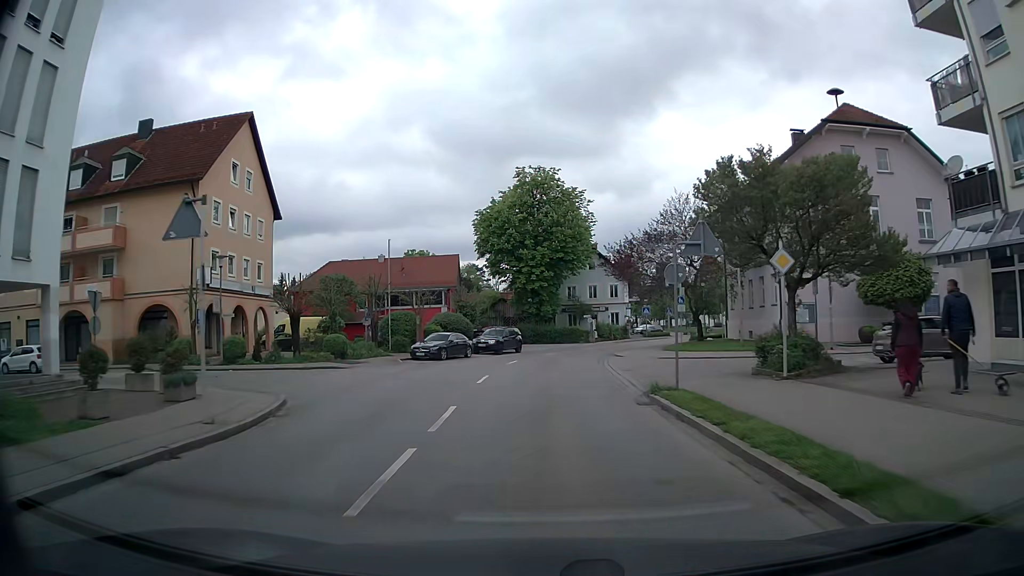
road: tertiary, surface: asphalt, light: Day
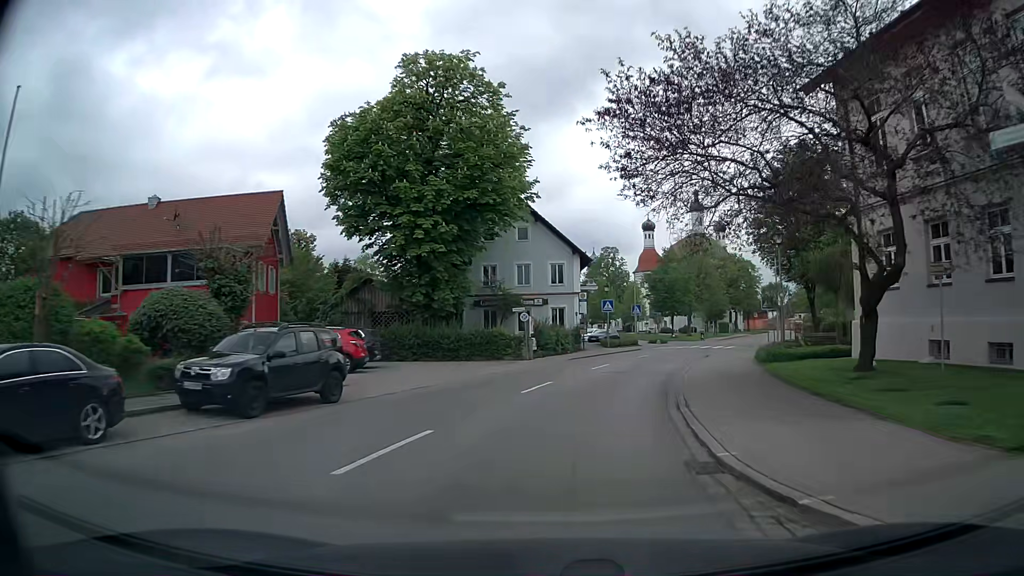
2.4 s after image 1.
(+0.6, +29.0) m; +6°
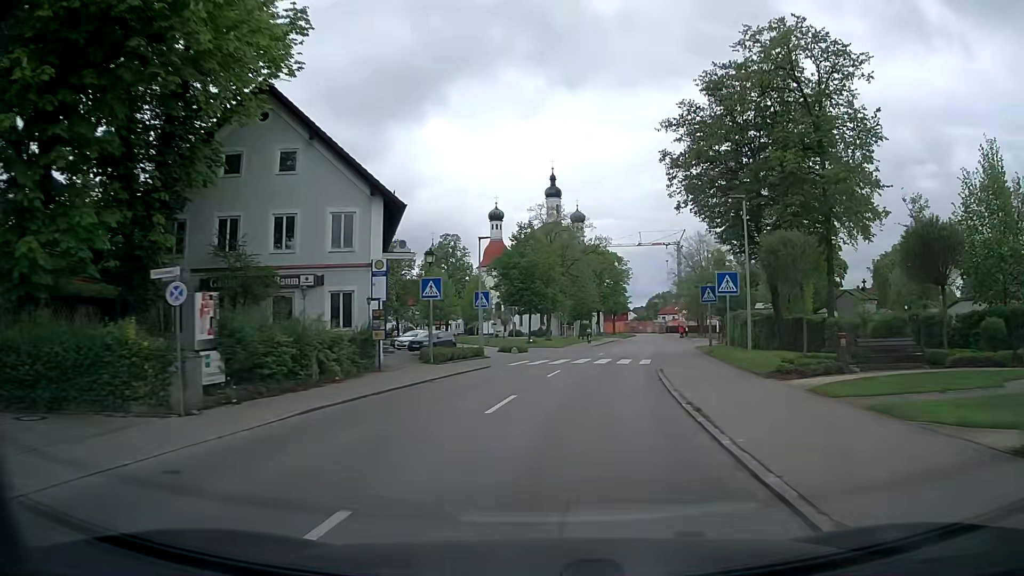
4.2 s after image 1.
(+2.5, +21.6) m; +13°
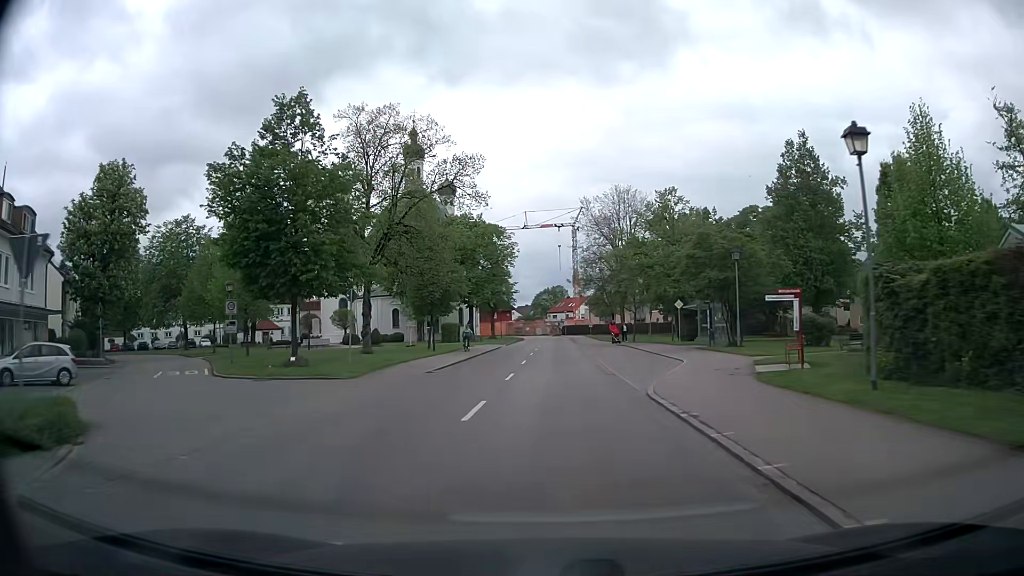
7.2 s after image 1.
(+4.4, +36.1) m; +11°
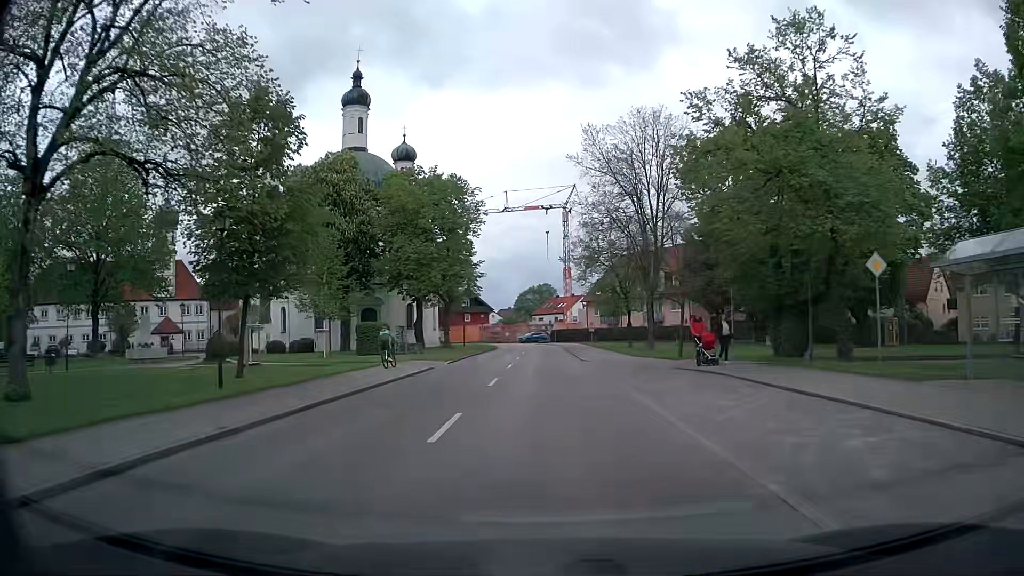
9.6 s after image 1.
(+0.5, +28.9) m; +2°
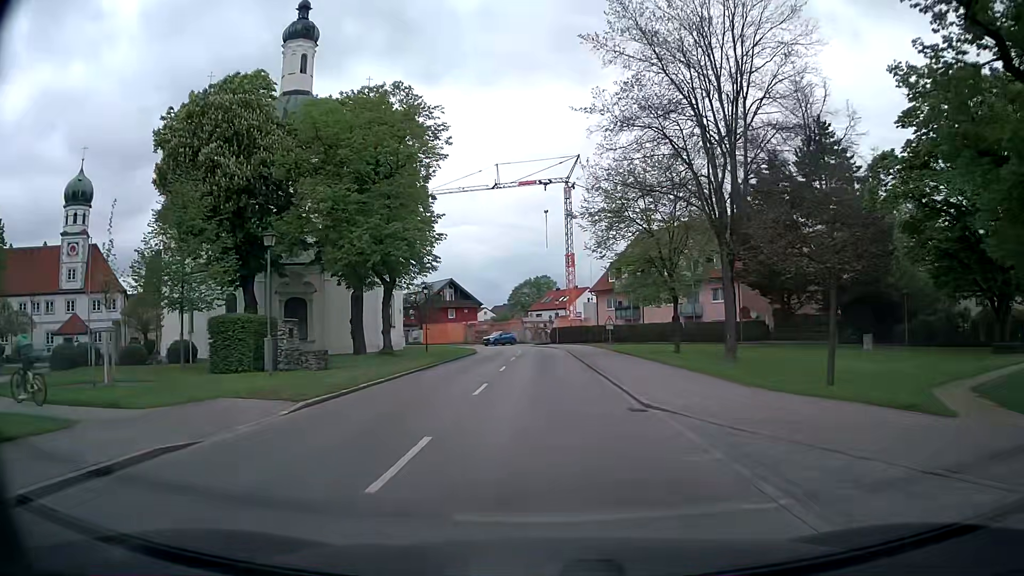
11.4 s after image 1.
(-0.1, +20.7) m; -1°
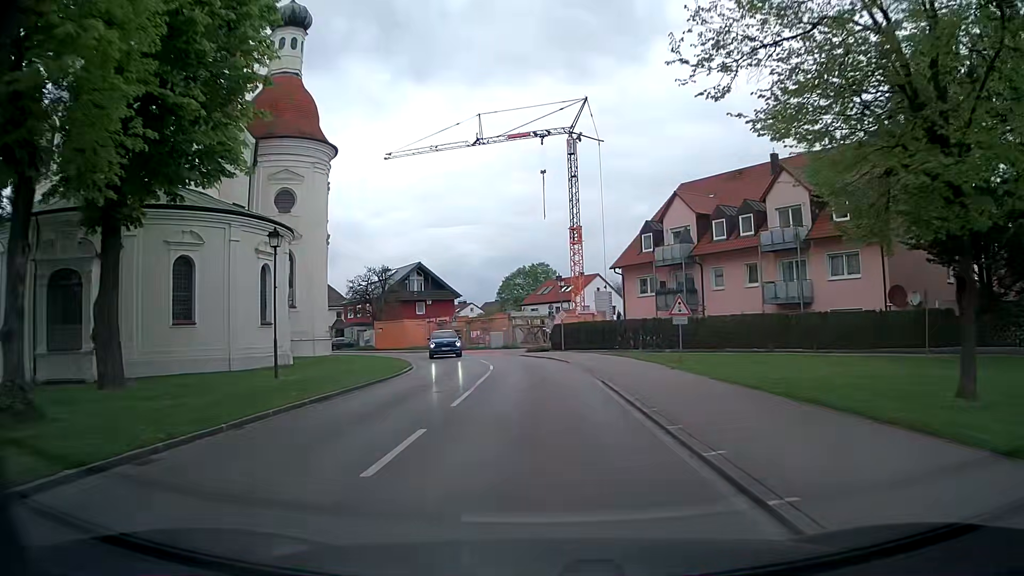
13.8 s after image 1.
(+0.5, +26.3) m; +1°
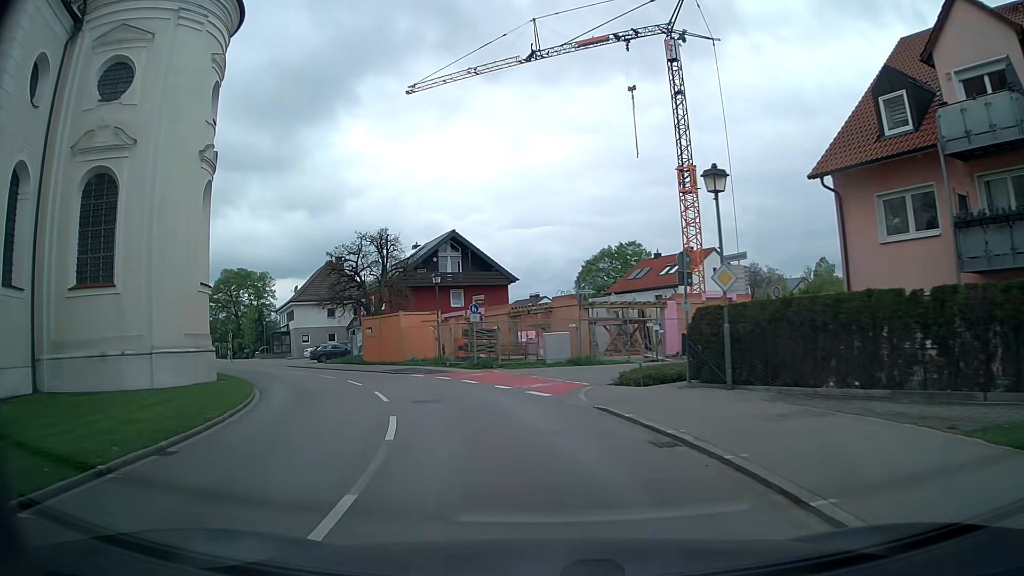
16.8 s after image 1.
(-0.4, +27.9) m; -6°
(-1, +10) (-3, +20) (-8, +29) (-13, +37) (-19, +45) (-25, +53) (-31, +61) (-37, +69) (-43, +77) (-49, +85) m
